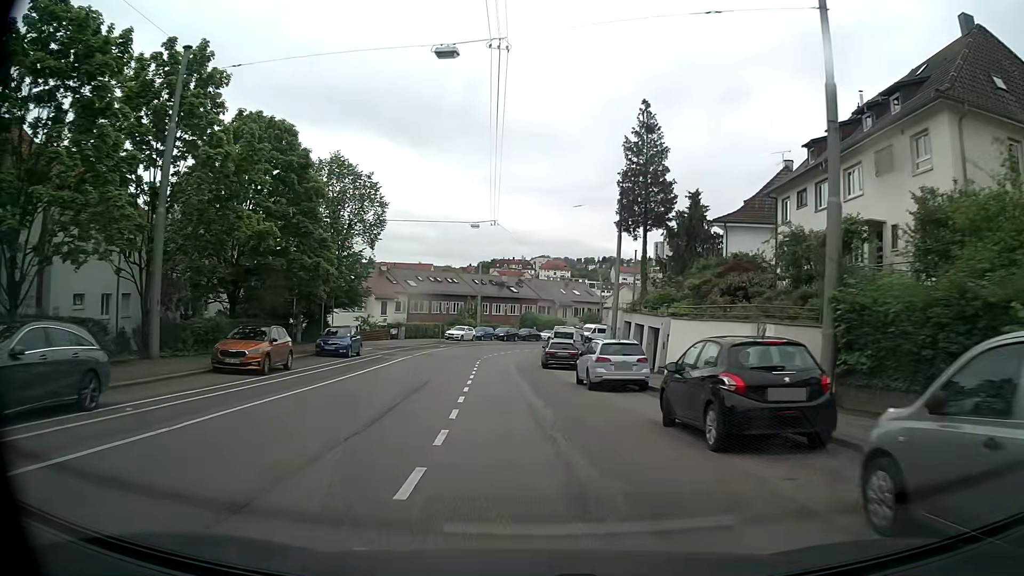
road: secondary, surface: asphalt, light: Day
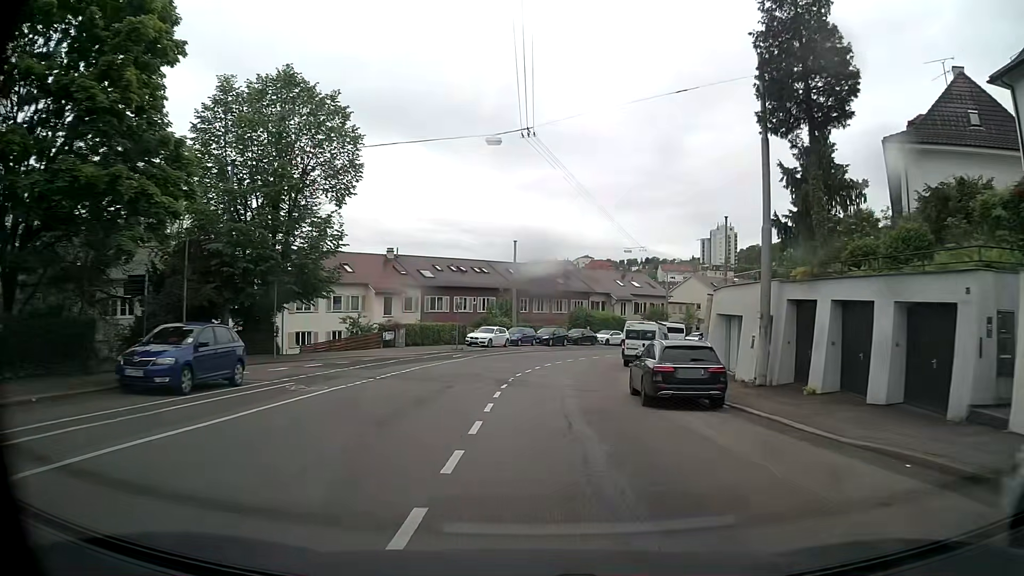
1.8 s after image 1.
(-0.8, +19.3) m; -4°
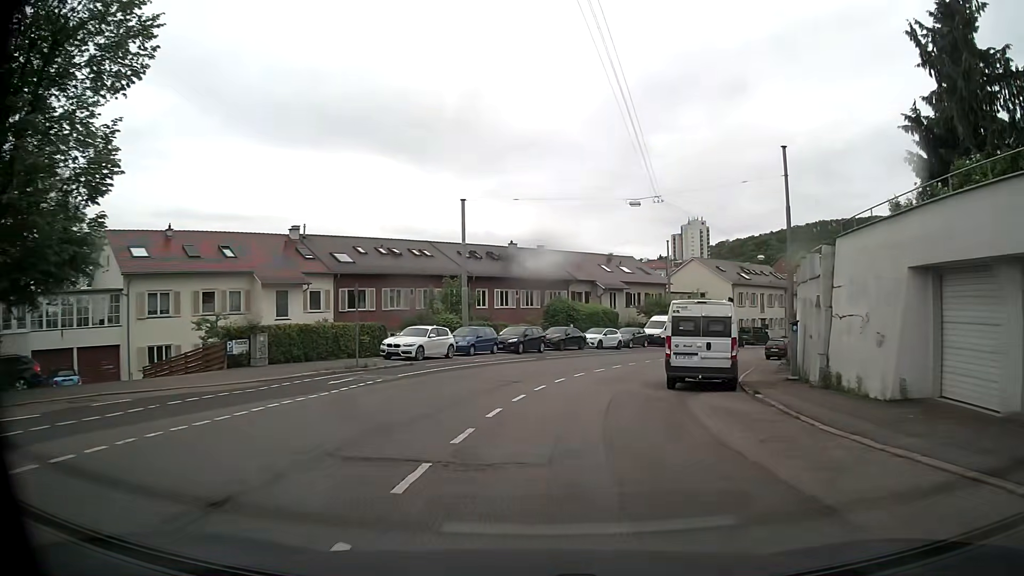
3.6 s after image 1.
(+0.4, +18.8) m; +3°
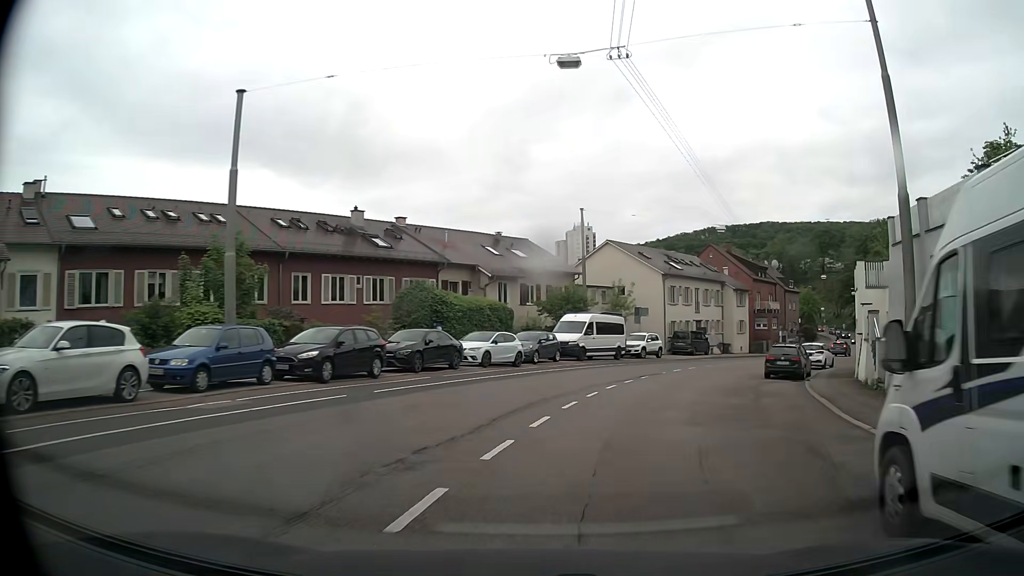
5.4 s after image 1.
(+1.4, +18.9) m; +10°
(+1, +10) (+3, +20) (+7, +29) (+12, +37) (+18, +46) (+24, +54) (+30, +62) (+36, +70) (+41, +78) (+47, +86) m
